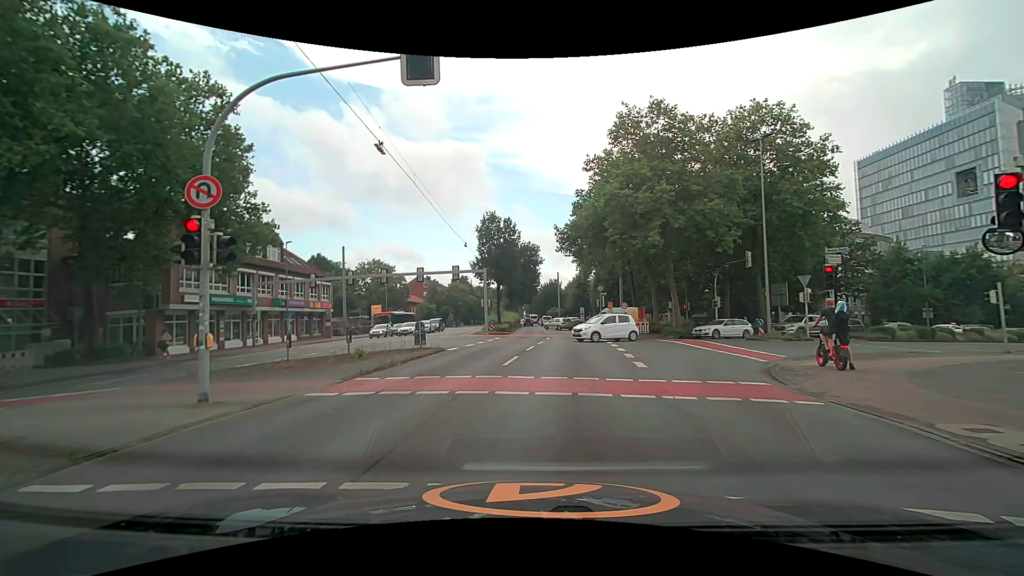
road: secondary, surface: asphalt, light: Day
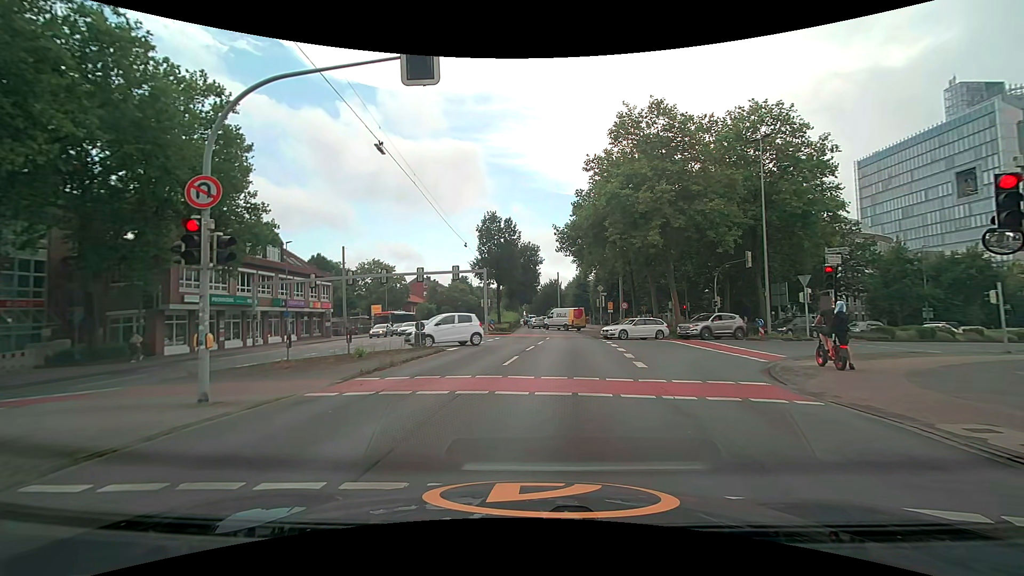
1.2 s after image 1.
(0.0, 0.0) m; 0°
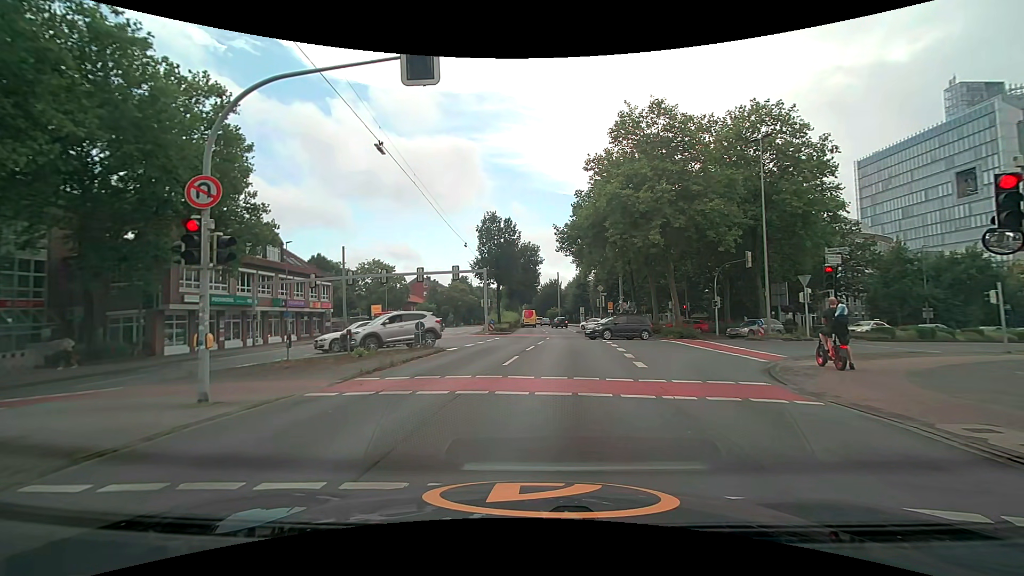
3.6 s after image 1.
(0.0, 0.0) m; 0°
(0, +10) (+2, +20) (+3, +30) (+4, +40) (+4, +50) (+4, +60) (+5, +70) (+5, +80) (+5, +90) (+5, +100) m
